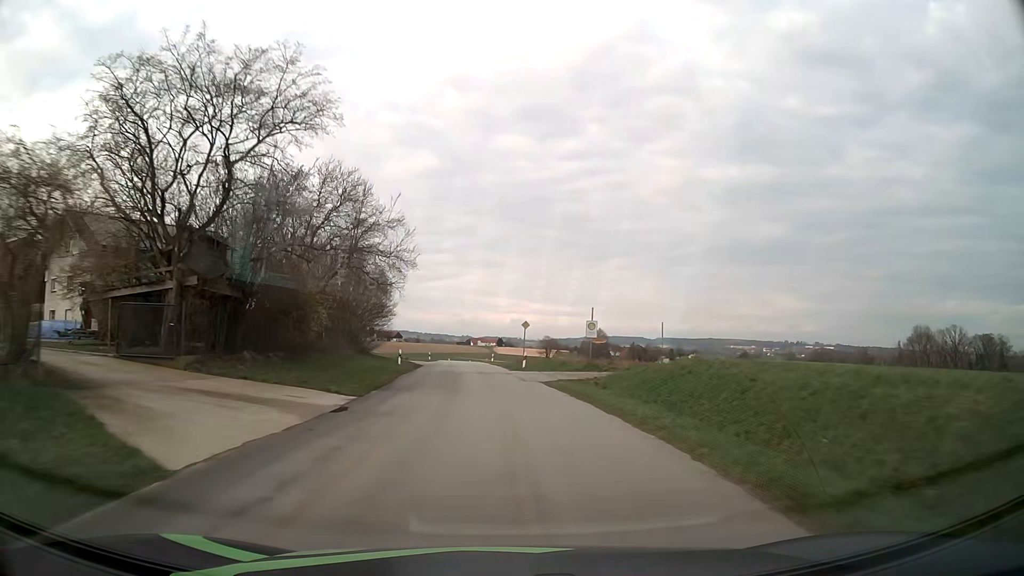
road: tertiary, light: Day
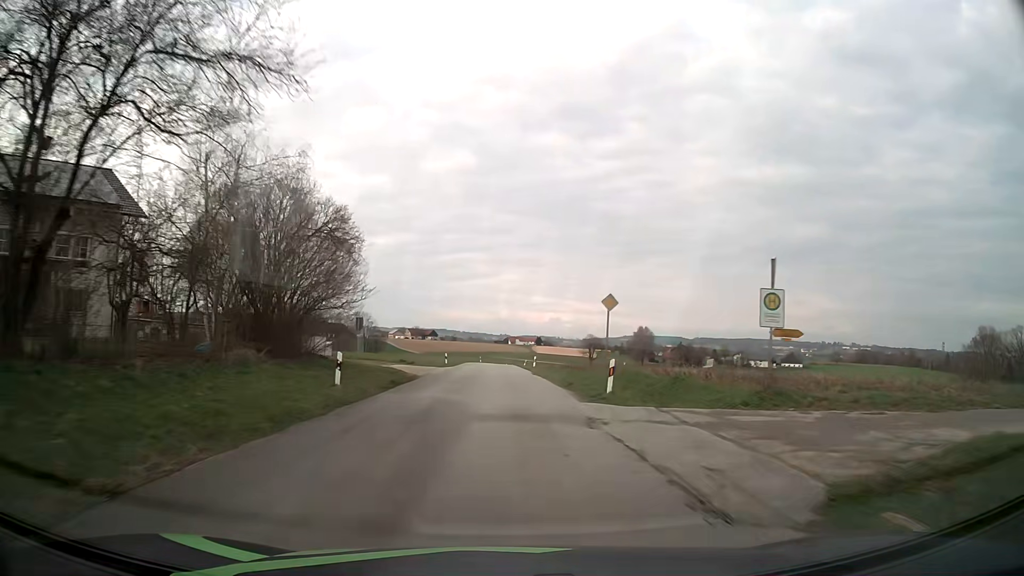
(-0.6, +21.1) m; -3°
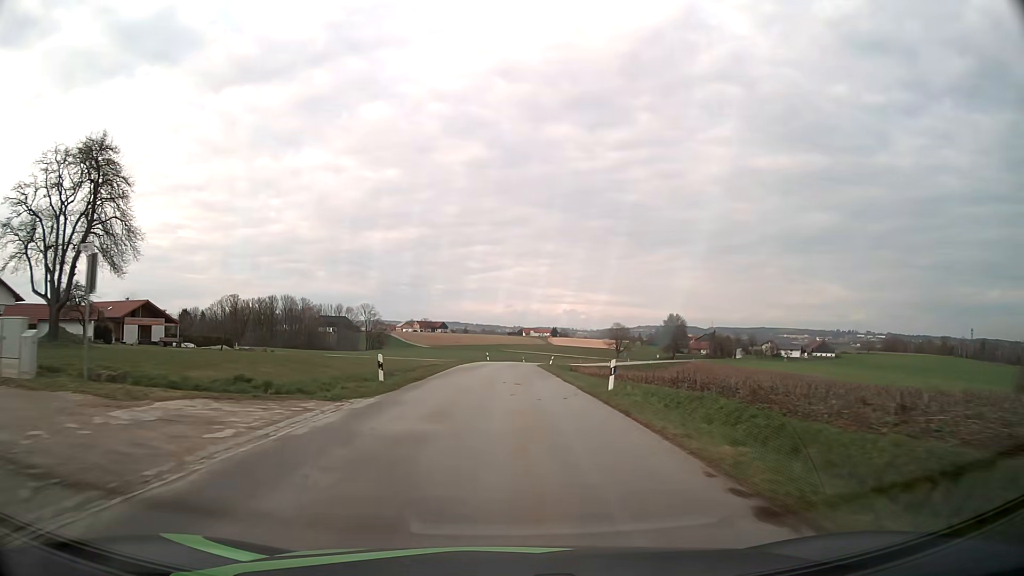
(-0.5, +32.5) m; -1°
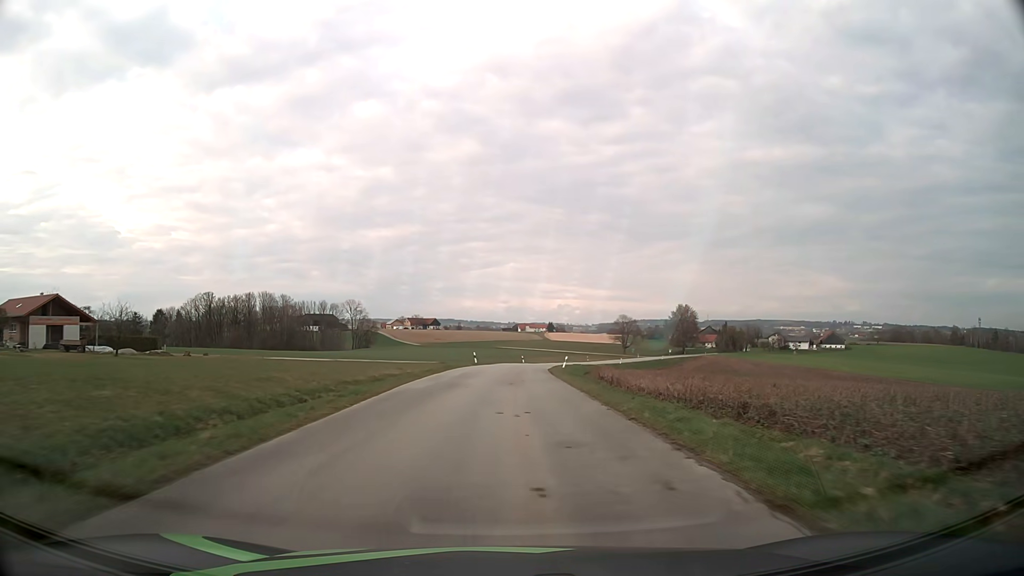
(0.0, +22.1) m; 0°
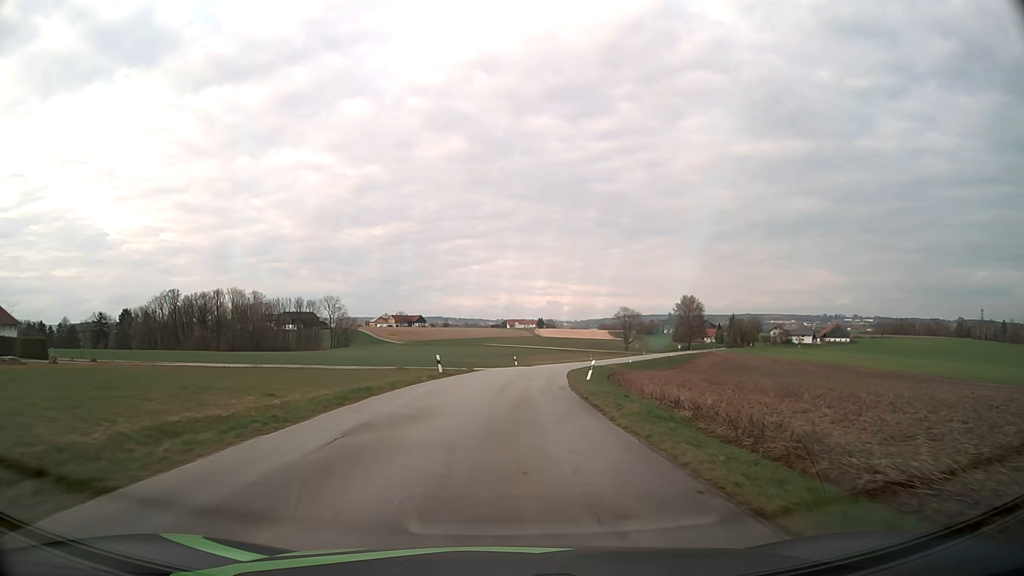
(+0.1, +22.0) m; +1°
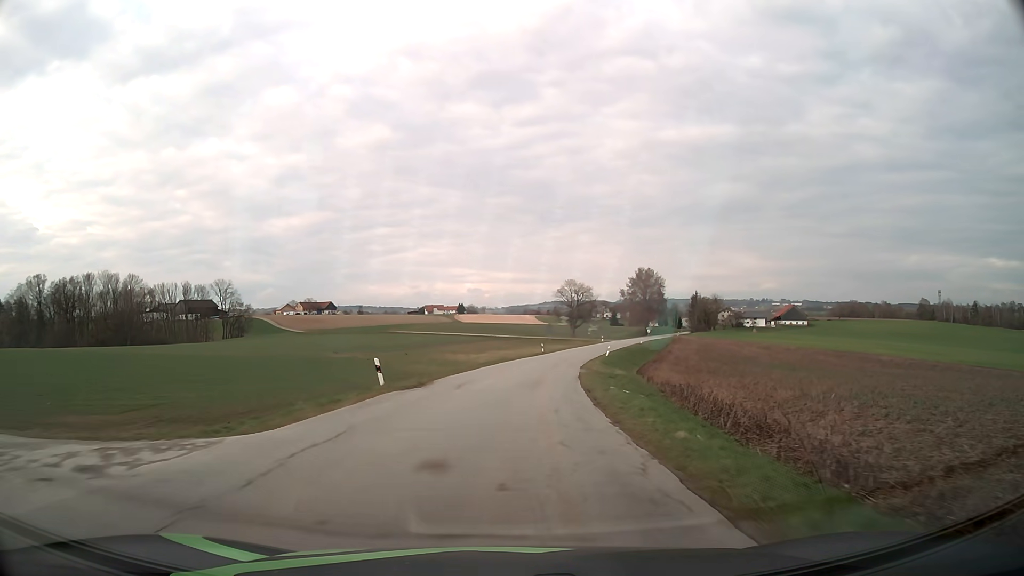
(+2.2, +44.4) m; +7°
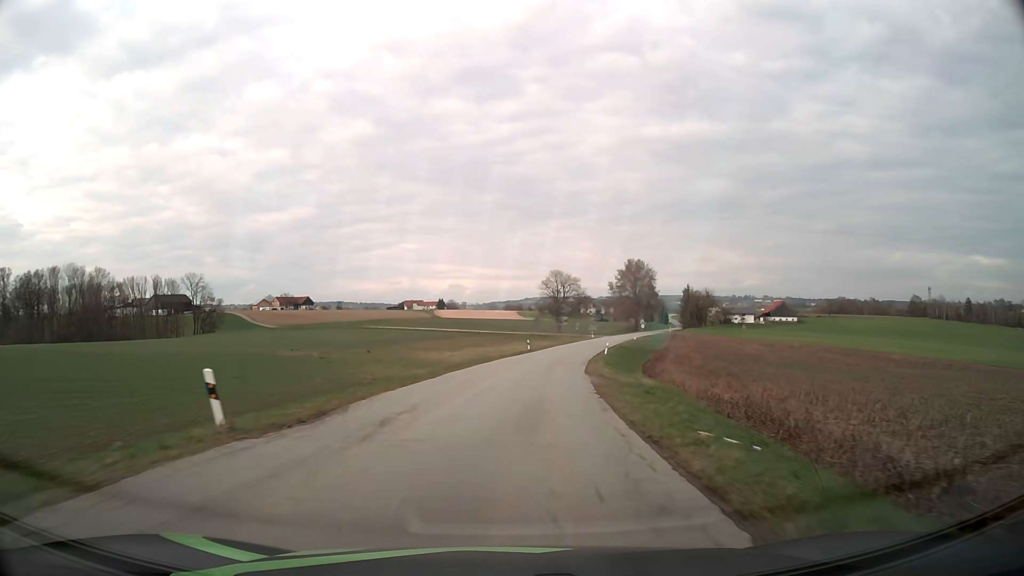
(+0.1, +11.3) m; +1°
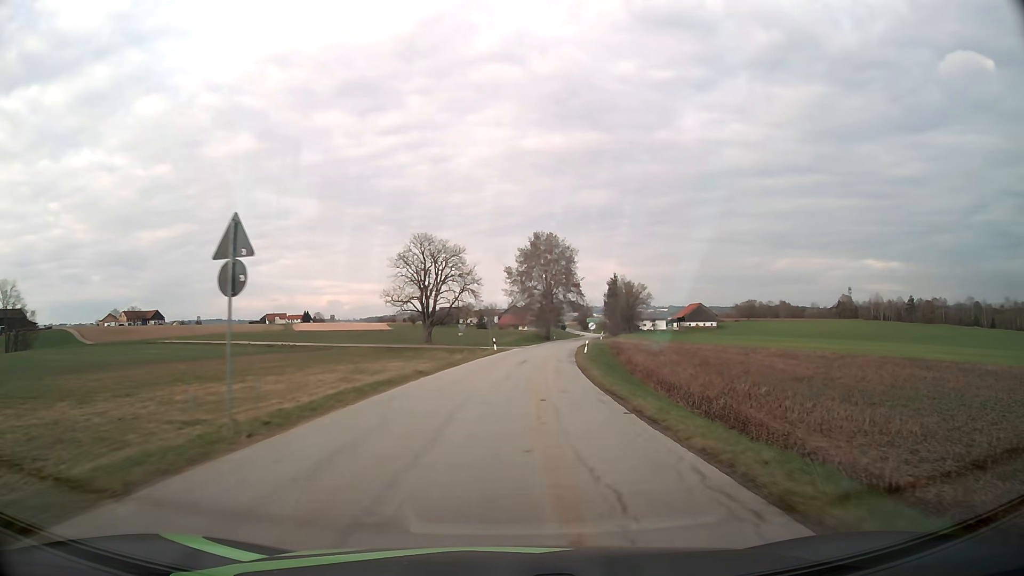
(+5.4, +57.0) m; +10°
(0, +10) (+1, +20) (+1, +30) (+2, +40) (+3, +50) (+5, +60) (+6, +70) (+7, +80) (+9, +89) (+11, +99) m
